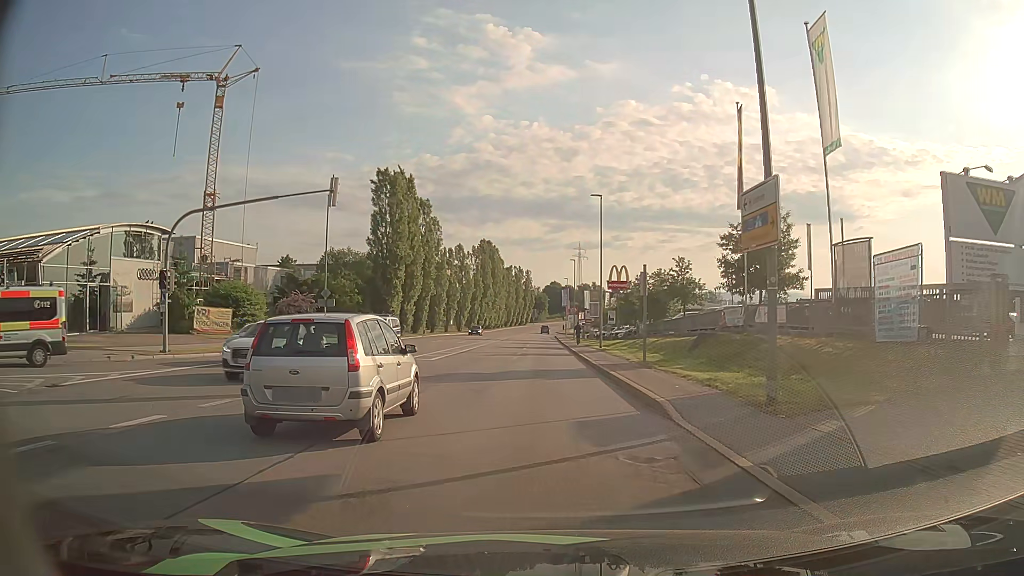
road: secondary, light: Day
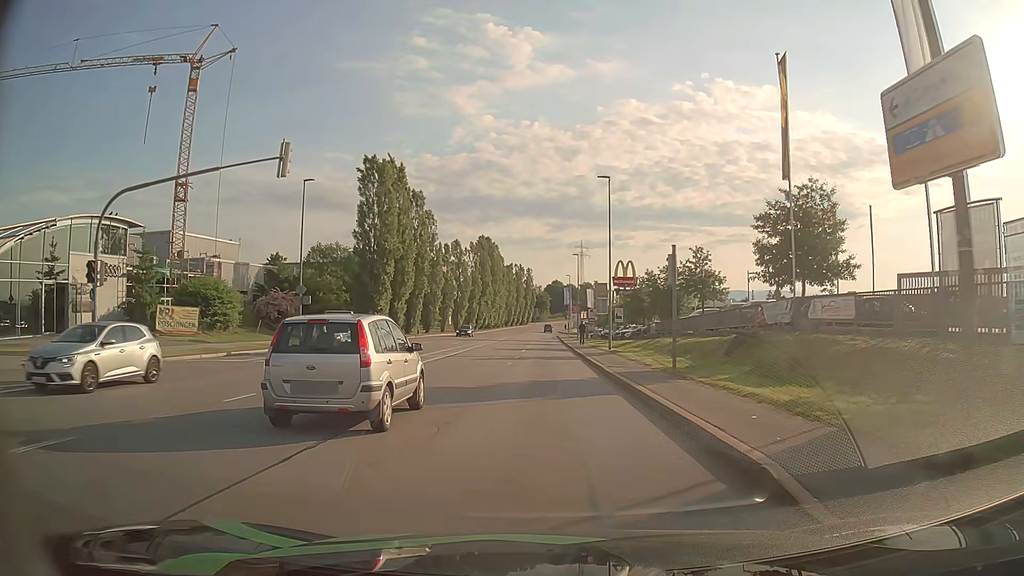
(0.0, +5.4) m; 0°
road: tertiary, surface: asphalt
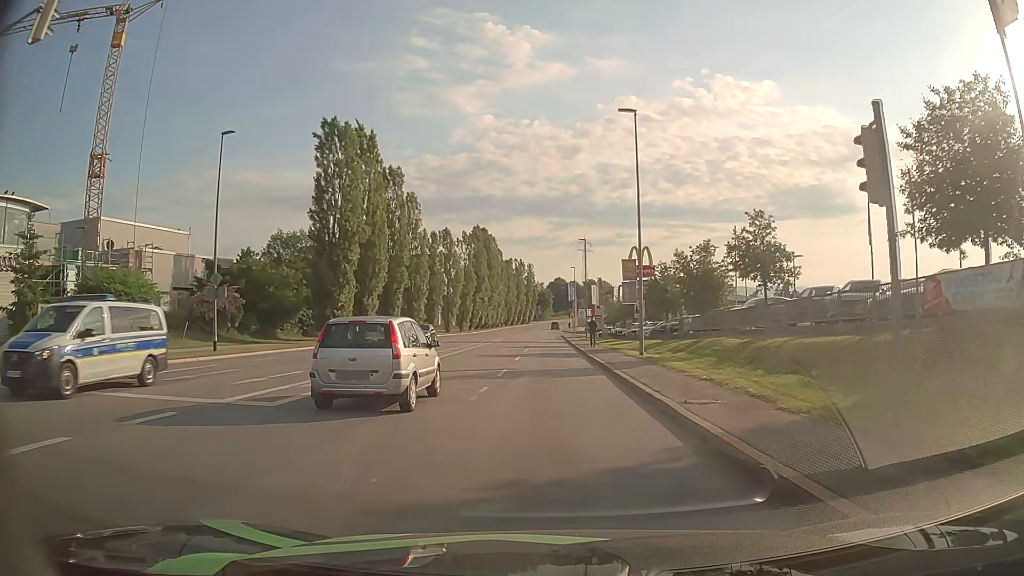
(0.0, +12.4) m; 0°
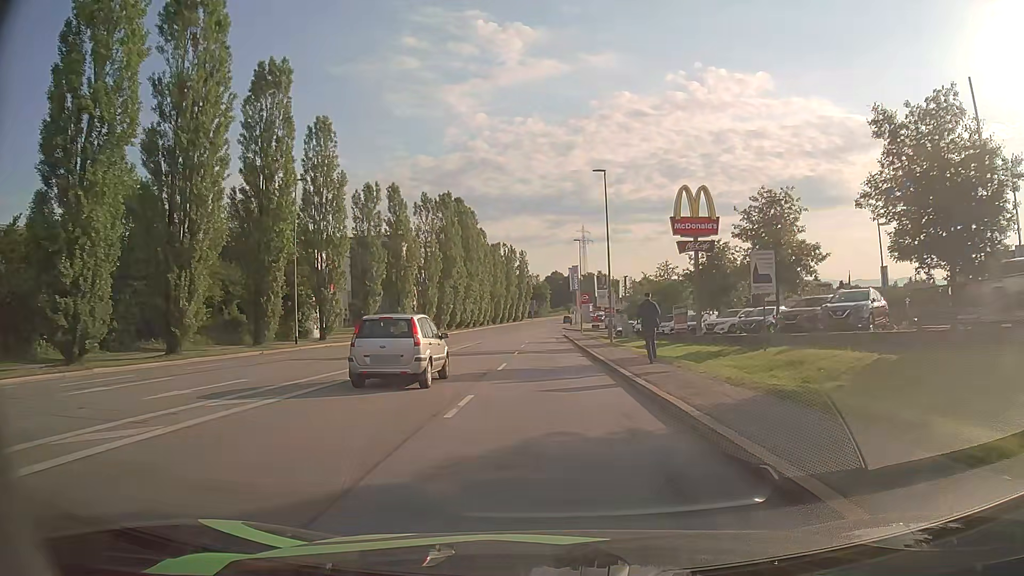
(+0.1, +29.4) m; 0°
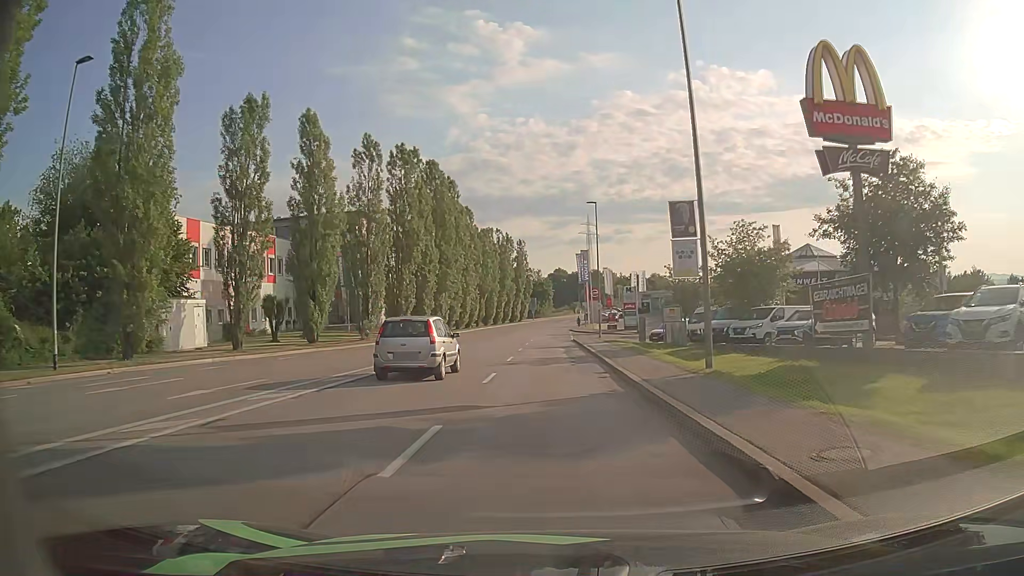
(+0.1, +23.6) m; 0°
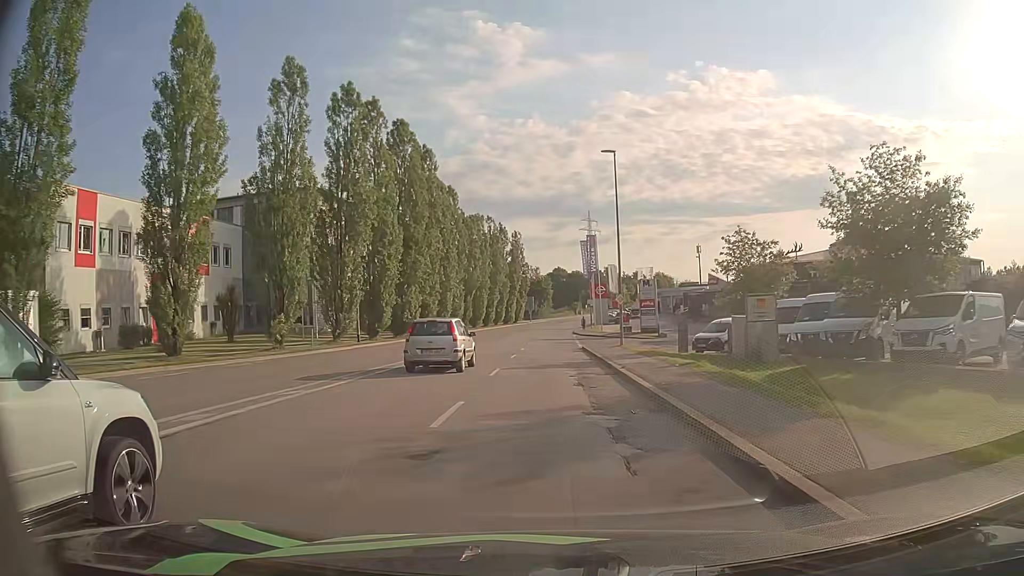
(0.0, +15.7) m; 0°
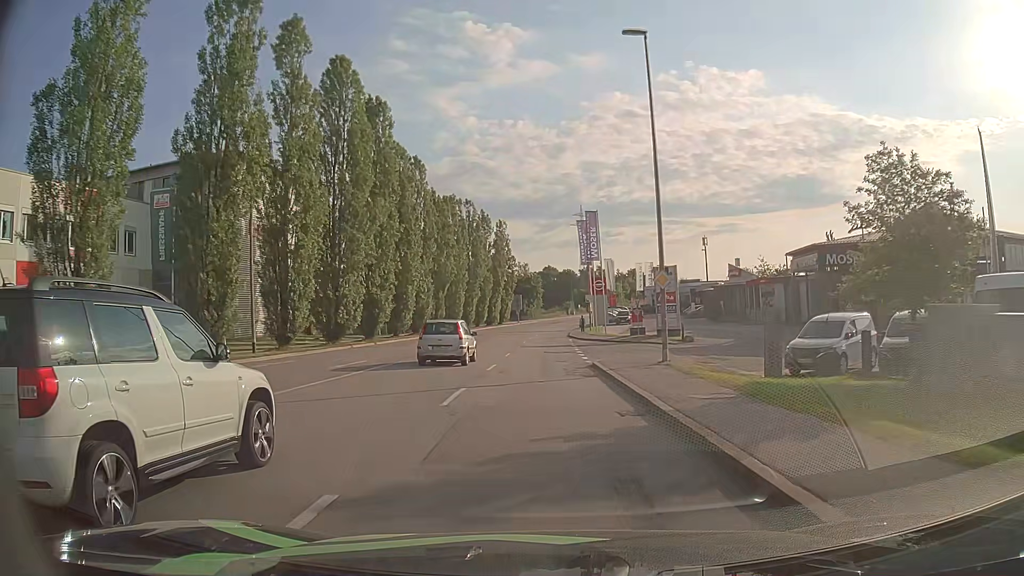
(+0.1, +15.4) m; +1°
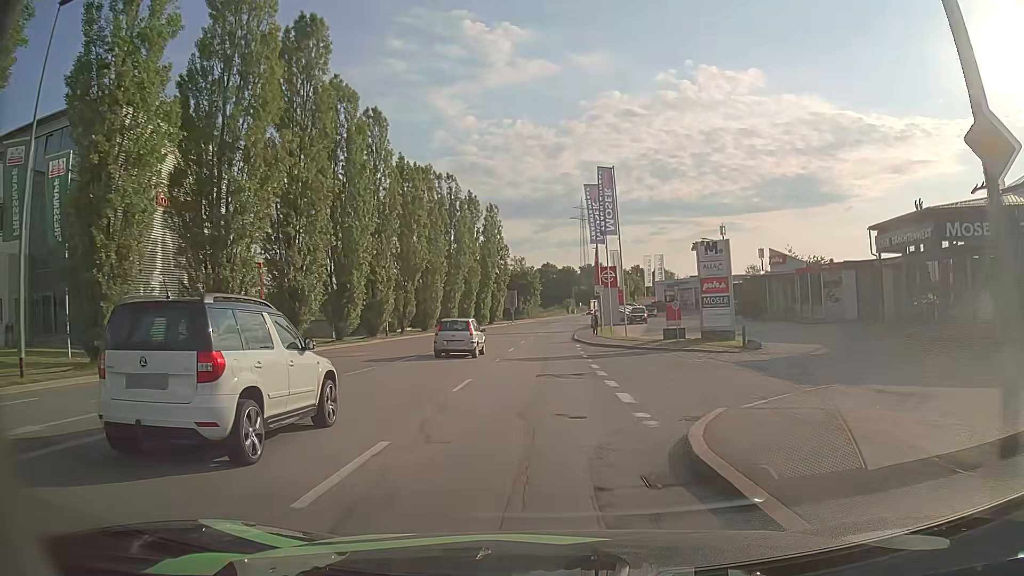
(0.0, +15.5) m; 0°
(0, +10) (0, +20) (0, +30) (0, +40) (0, +50) (+1, +60) (+1, +70) (+2, +80) (+3, +90) (+4, +100) m
